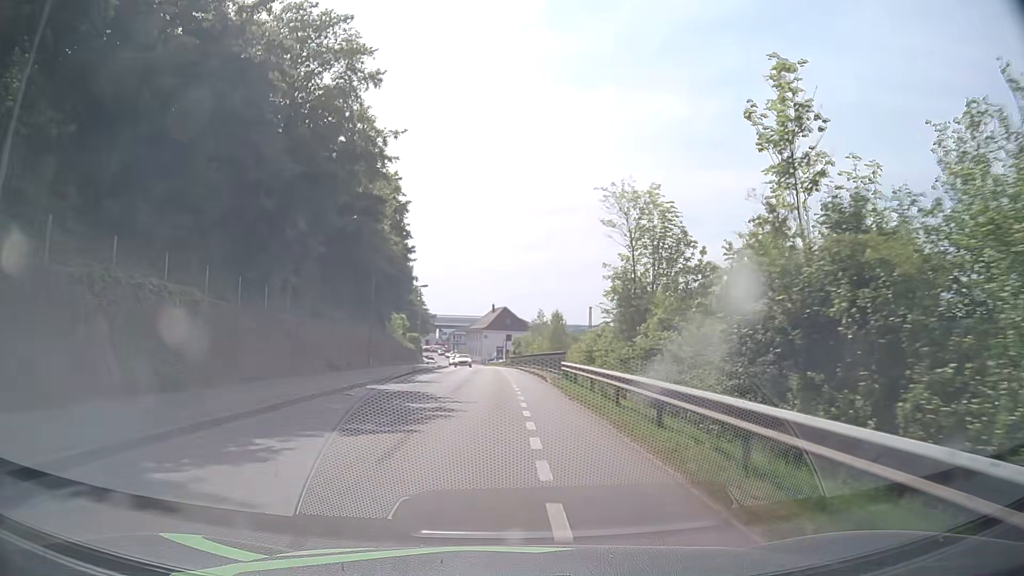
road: residential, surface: asphalt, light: Day
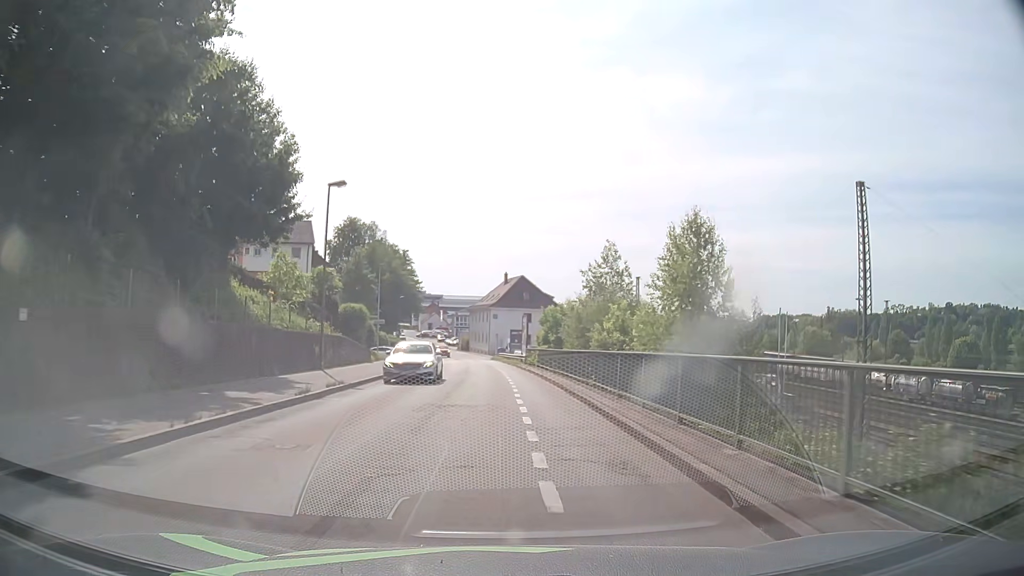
(-0.3, +39.6) m; -1°
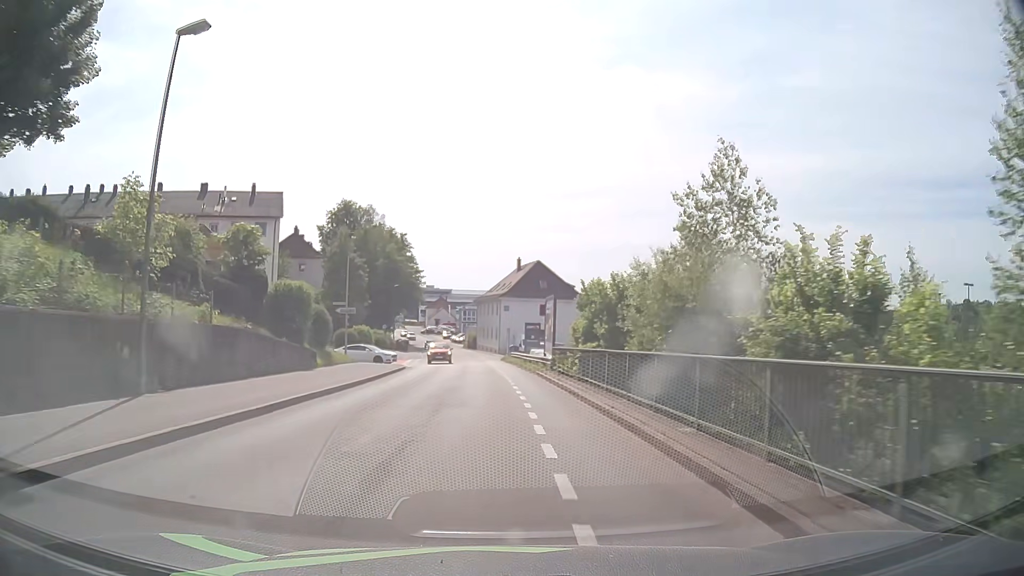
(-0.2, +15.5) m; -2°
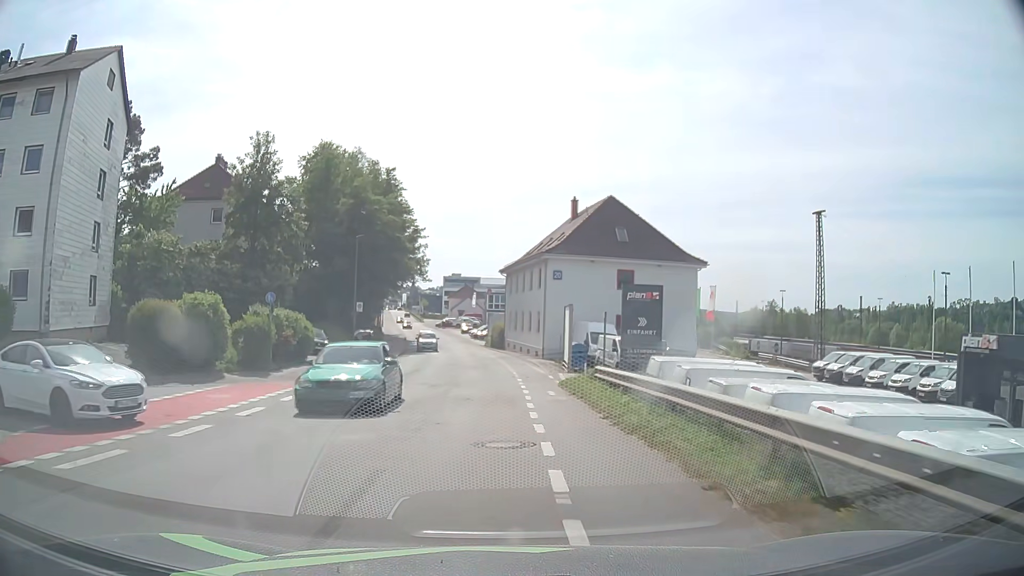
(-0.7, +38.3) m; -2°
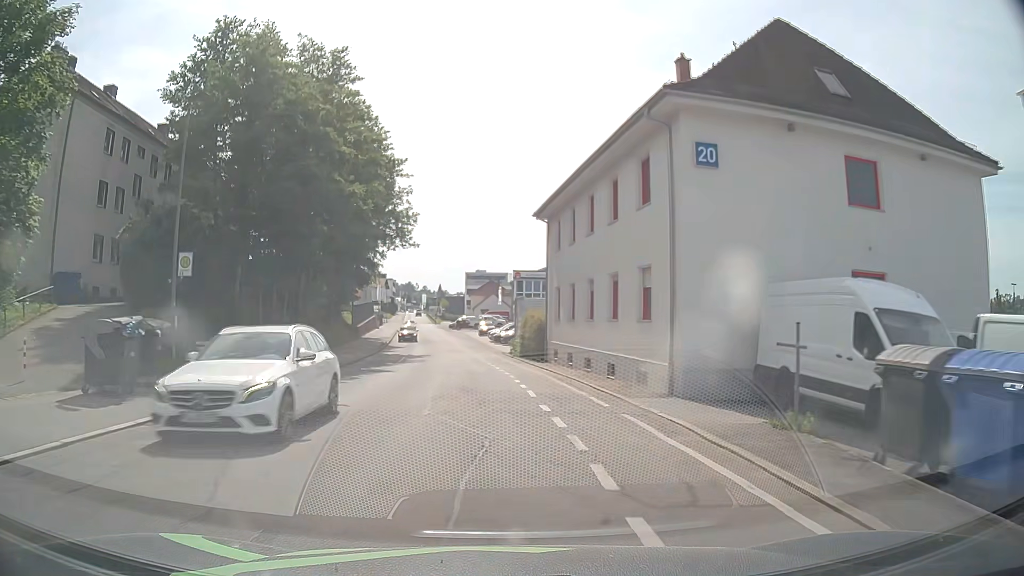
(-0.6, +30.4) m; -3°
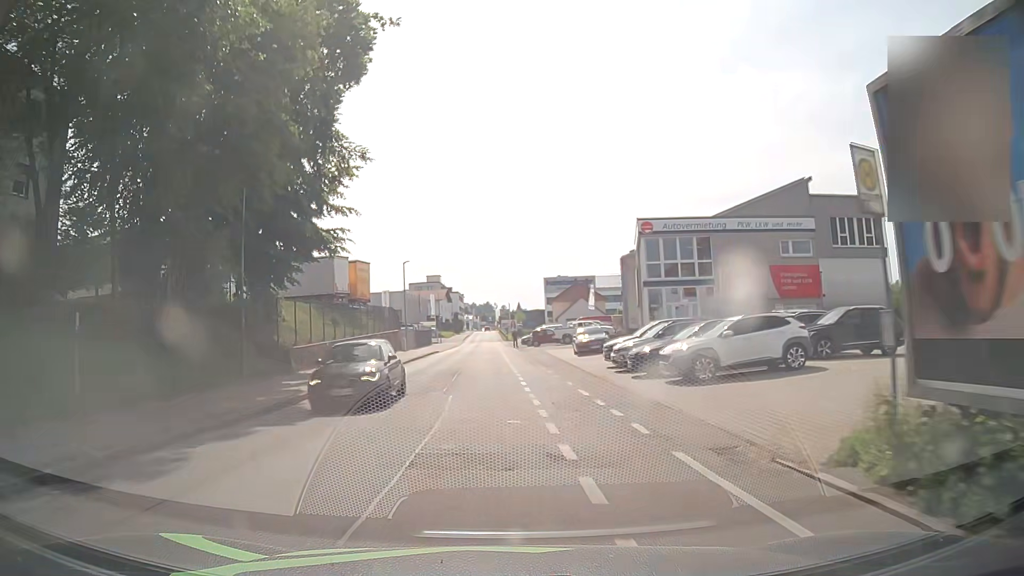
(-1.9, +37.6) m; -5°
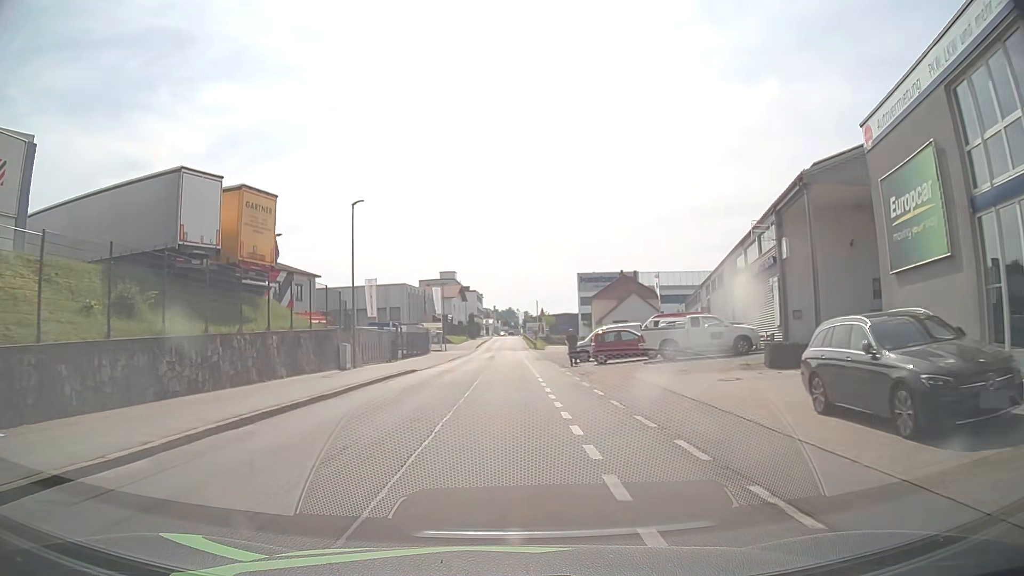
(-1.3, +28.7) m; -2°
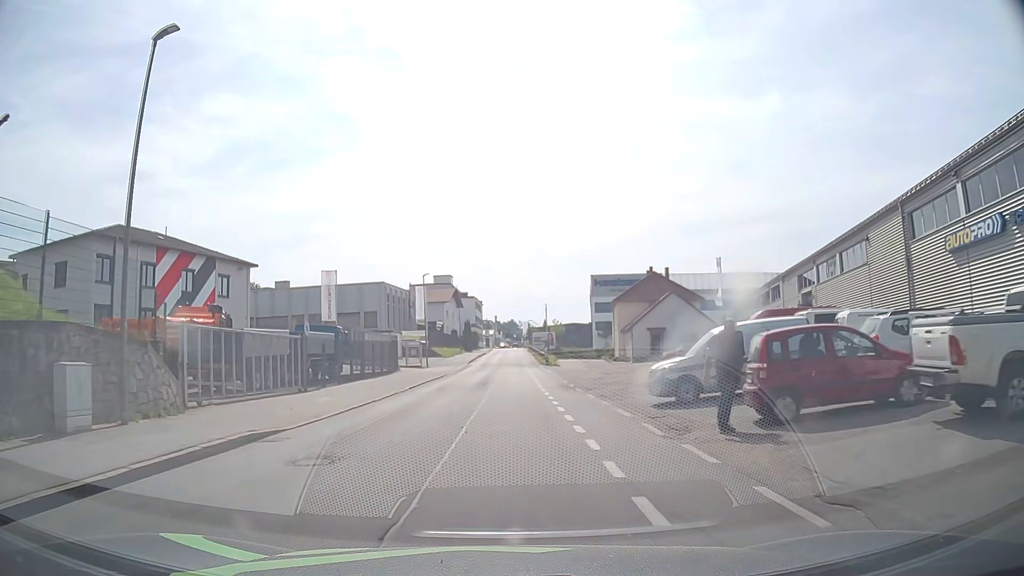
(-0.3, +20.5) m; -1°
(0, +10) (0, +20) (0, +30) (0, +40) (+1, +50) (+1, +60) (+1, +70) (+1, +80) (+2, +90) (+2, +100) m
